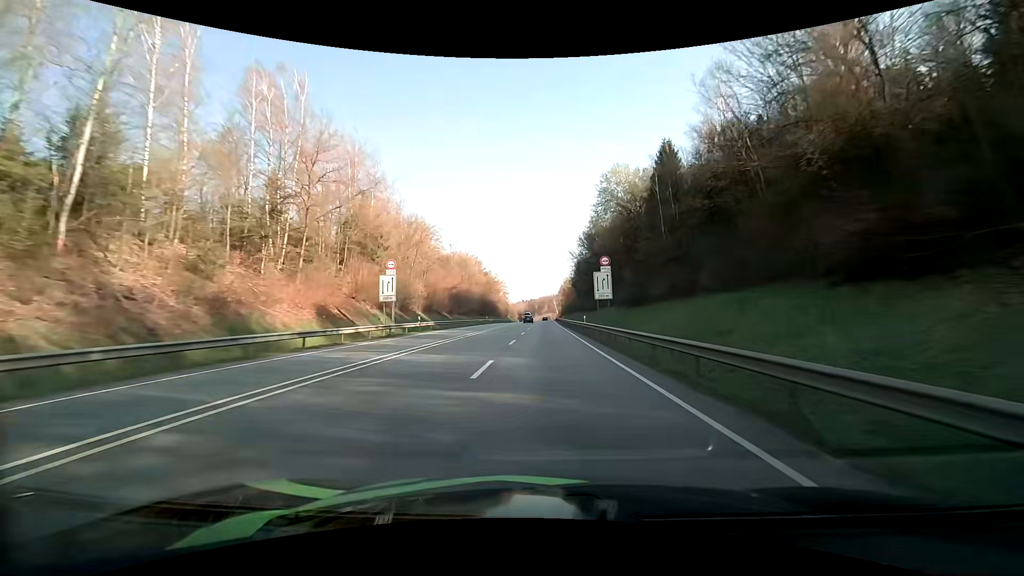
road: primary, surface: asphalt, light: Day
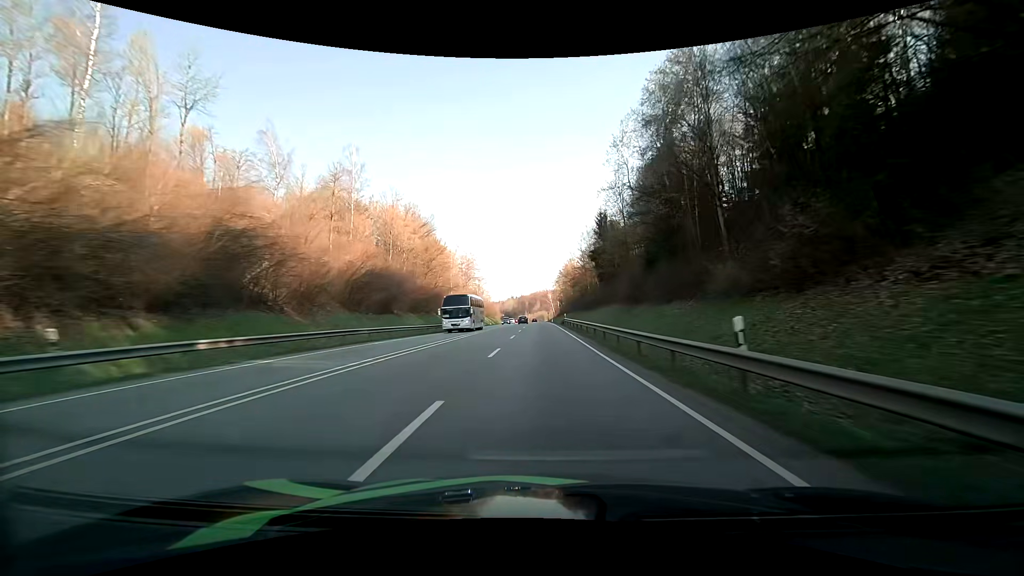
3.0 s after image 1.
(+0.8, +79.7) m; +1°
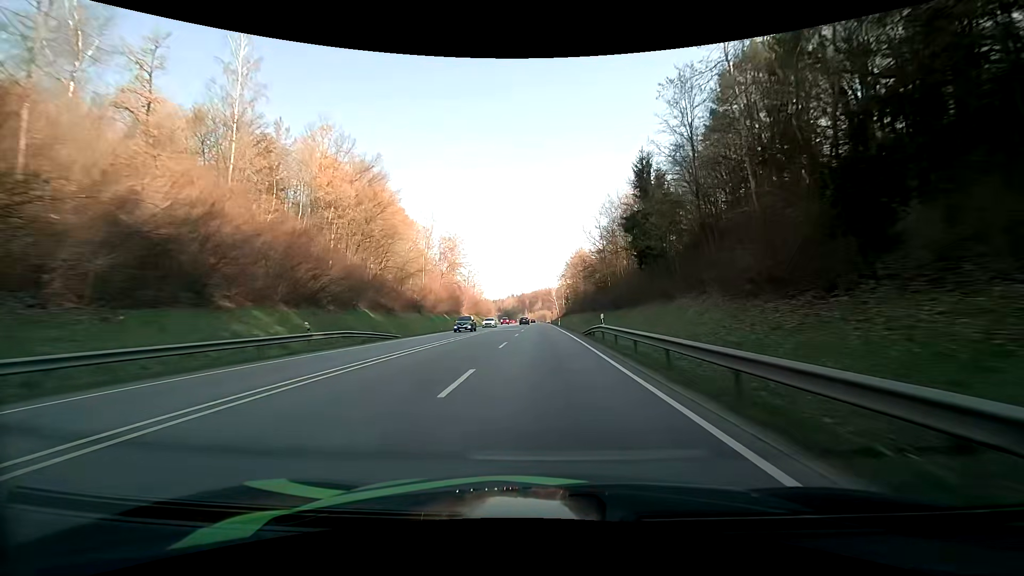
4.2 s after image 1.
(+0.1, +32.4) m; 0°
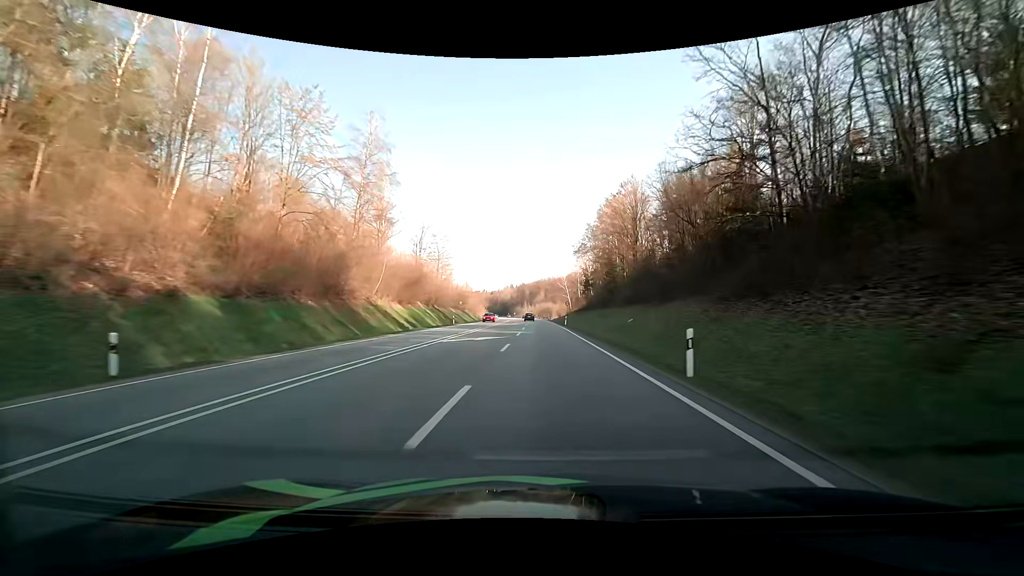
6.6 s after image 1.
(-0.2, +63.5) m; -1°
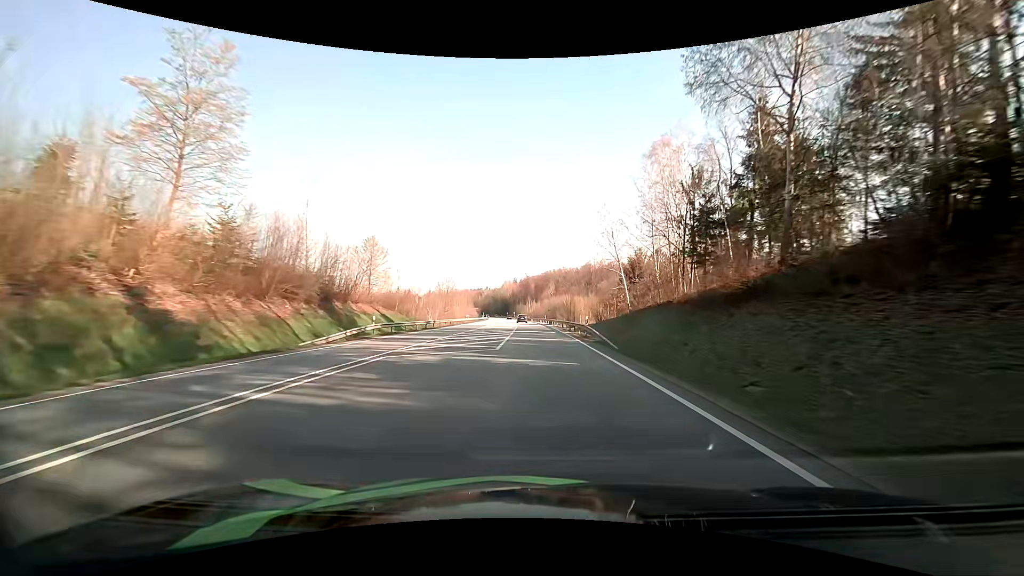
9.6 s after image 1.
(+0.5, +76.9) m; 0°
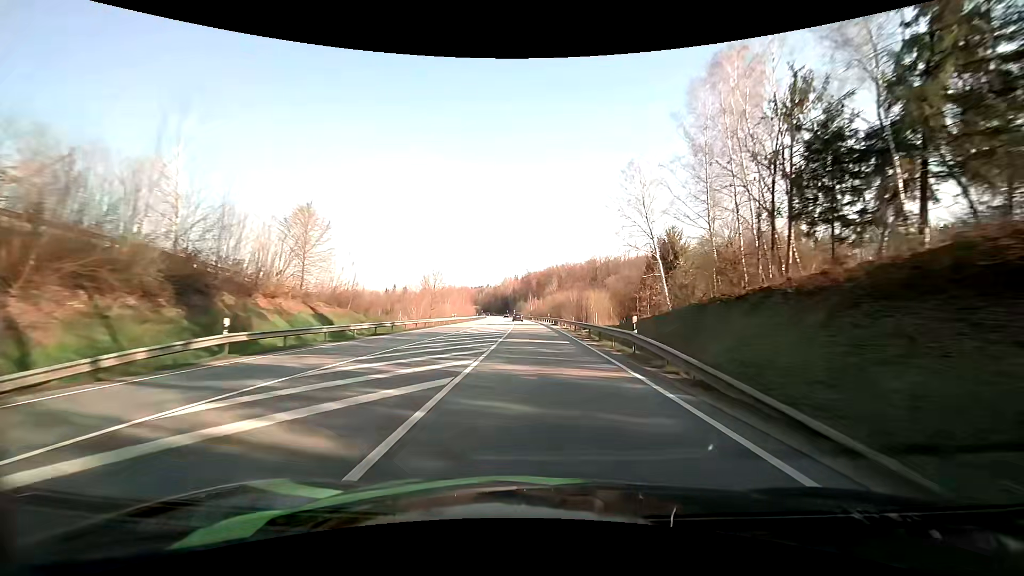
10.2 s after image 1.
(0.0, +15.4) m; 0°
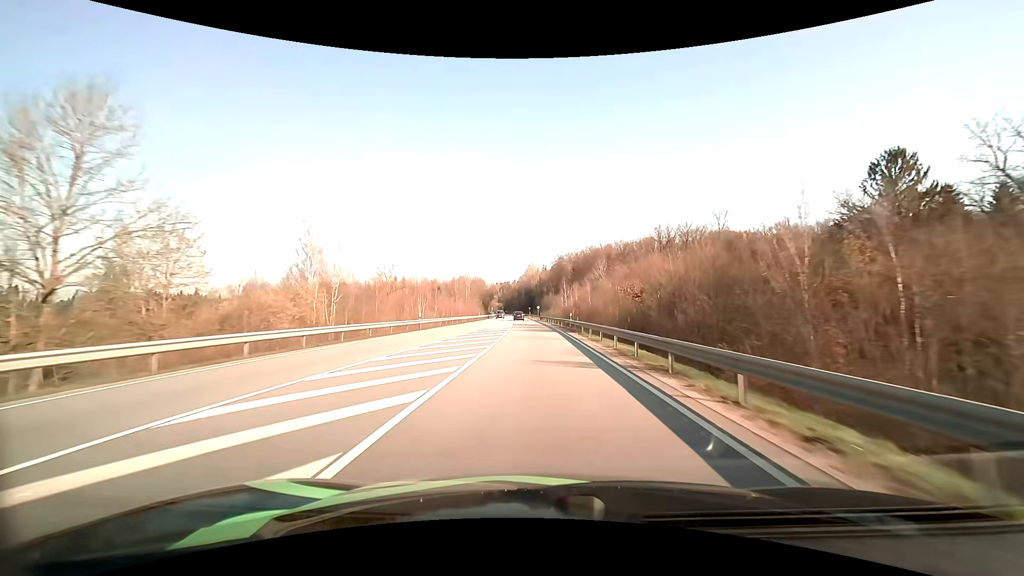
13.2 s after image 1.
(-2.0, +76.9) m; -3°
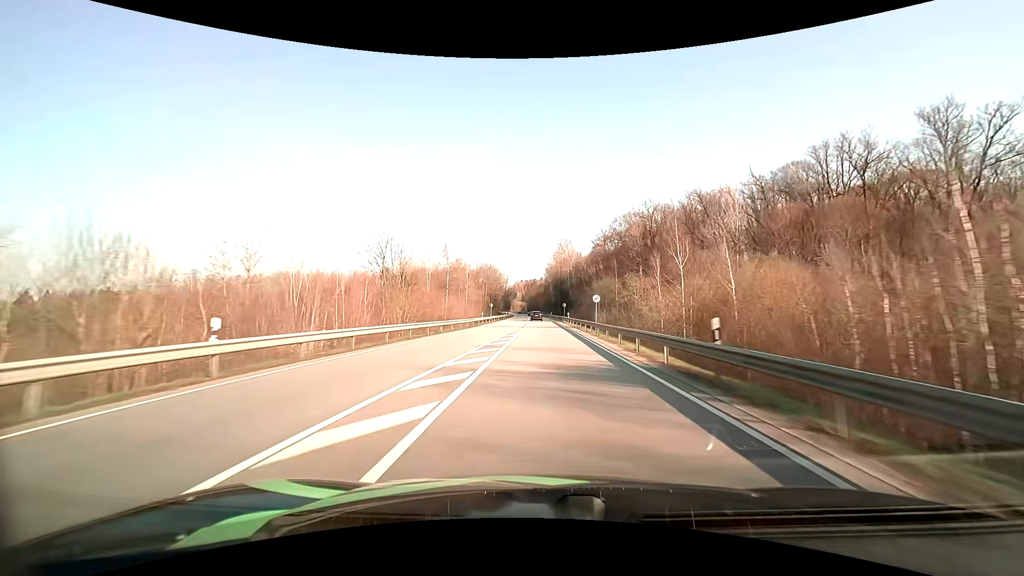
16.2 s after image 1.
(-2.5, +78.2) m; -3°
(0, +10) (0, +20) (0, +30) (0, +40) (0, +50) (0, +60) (0, +70) (-1, +80) (-1, +90) (-1, +100) m
